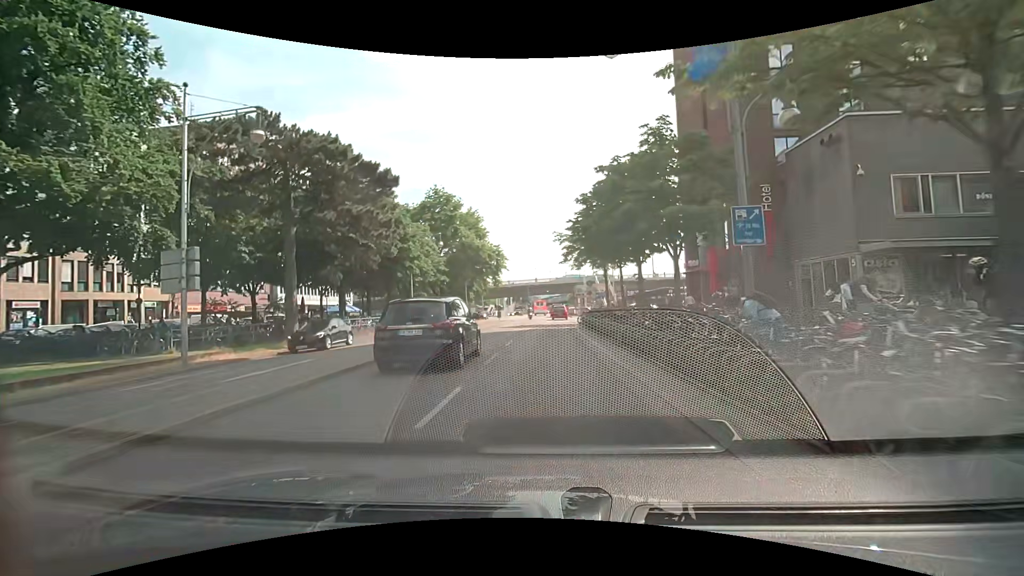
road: primary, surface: asphalt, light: Day
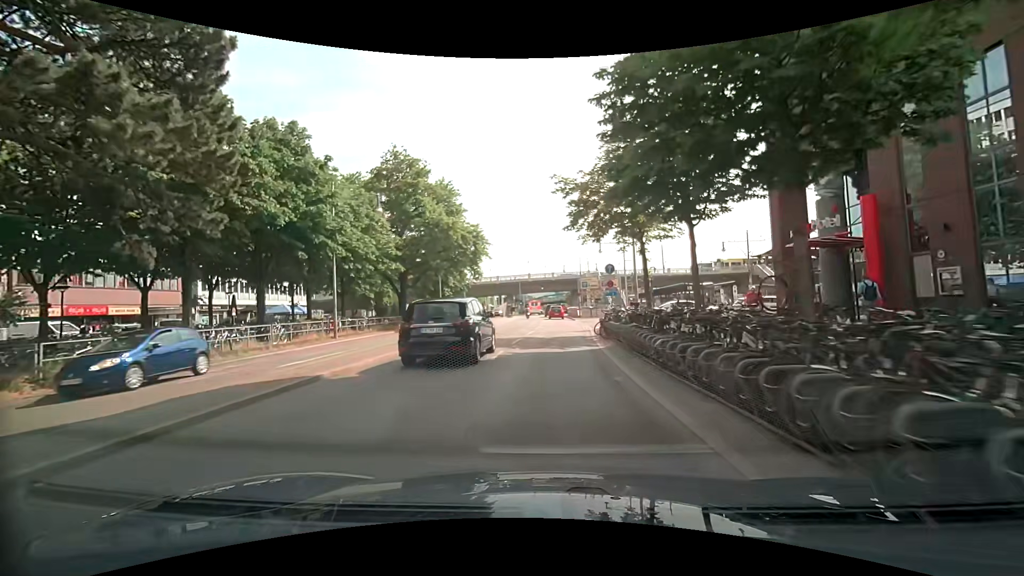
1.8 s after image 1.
(+0.1, +17.1) m; +1°
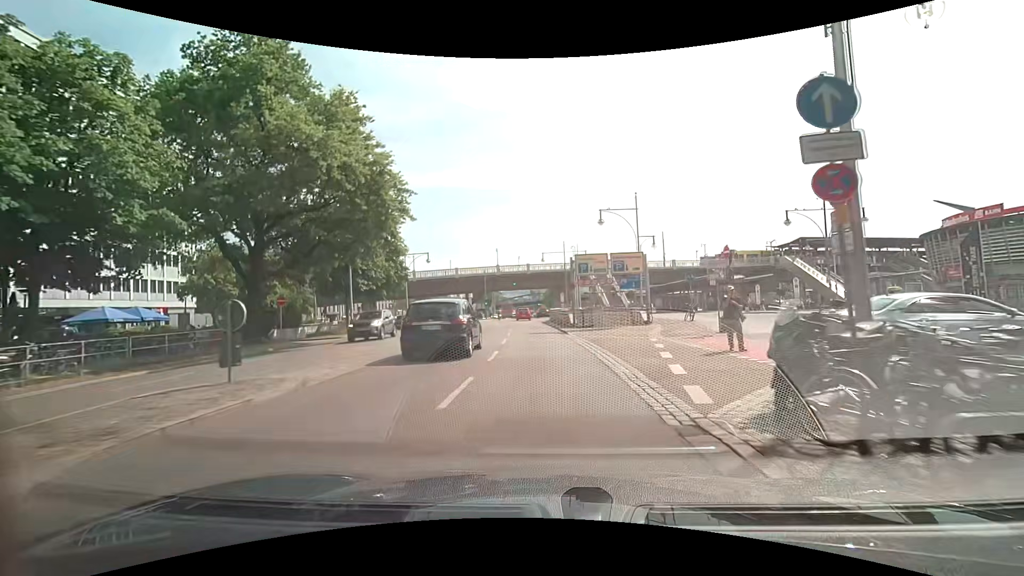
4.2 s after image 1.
(+0.2, +23.9) m; +2°
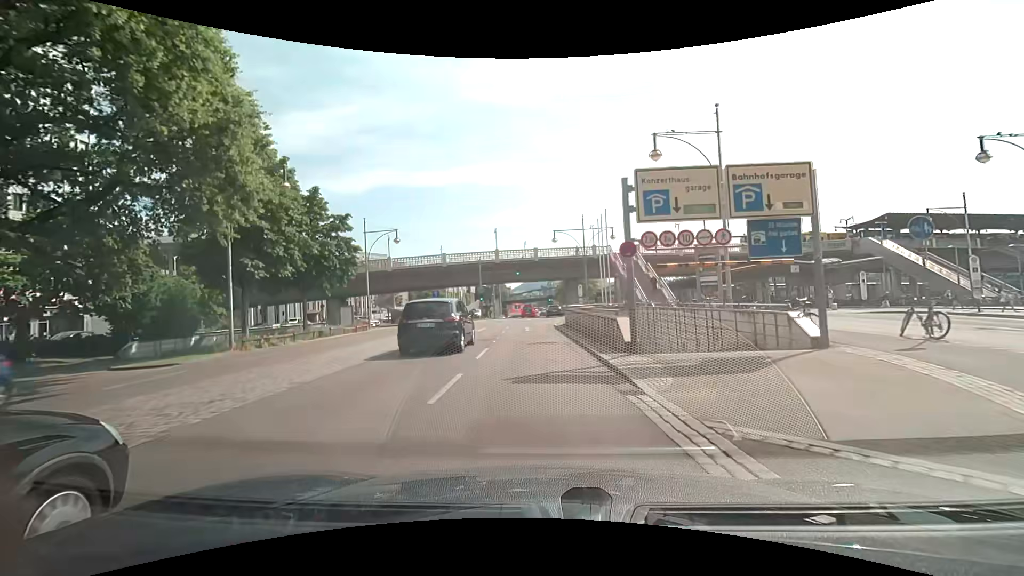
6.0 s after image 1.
(+0.1, +17.7) m; -1°
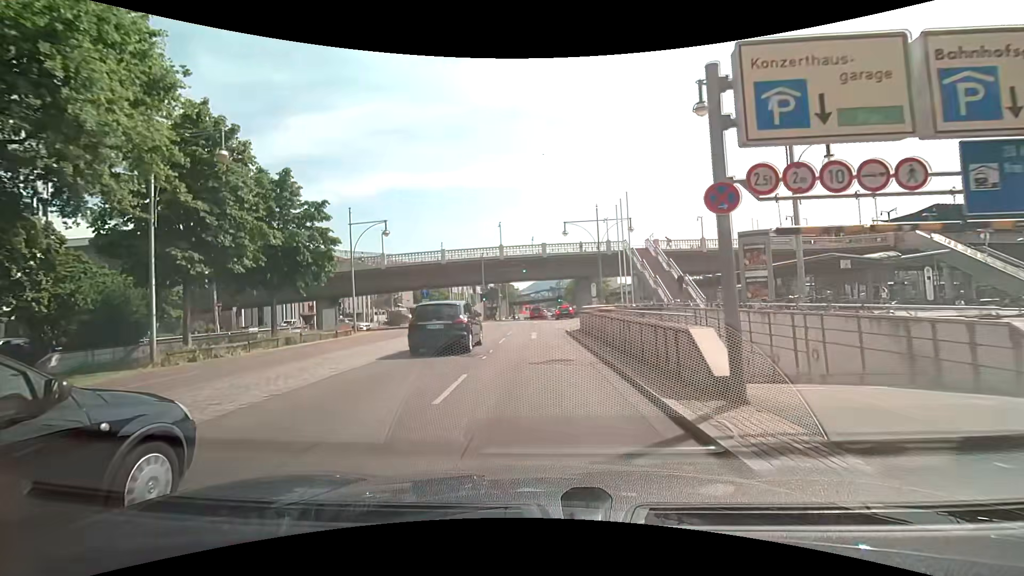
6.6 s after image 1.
(0.0, +5.8) m; -1°
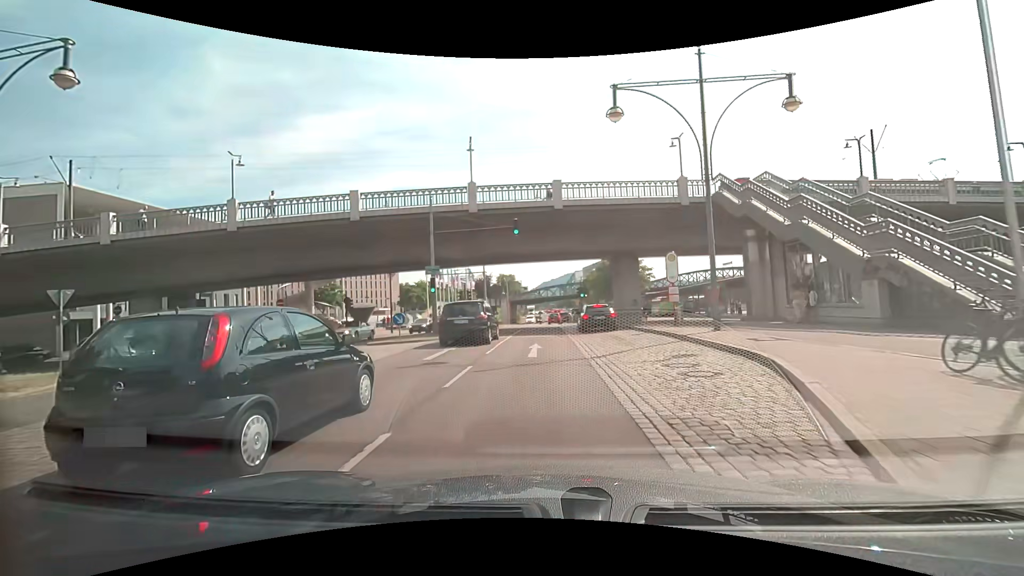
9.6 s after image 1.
(-0.2, +28.8) m; -2°
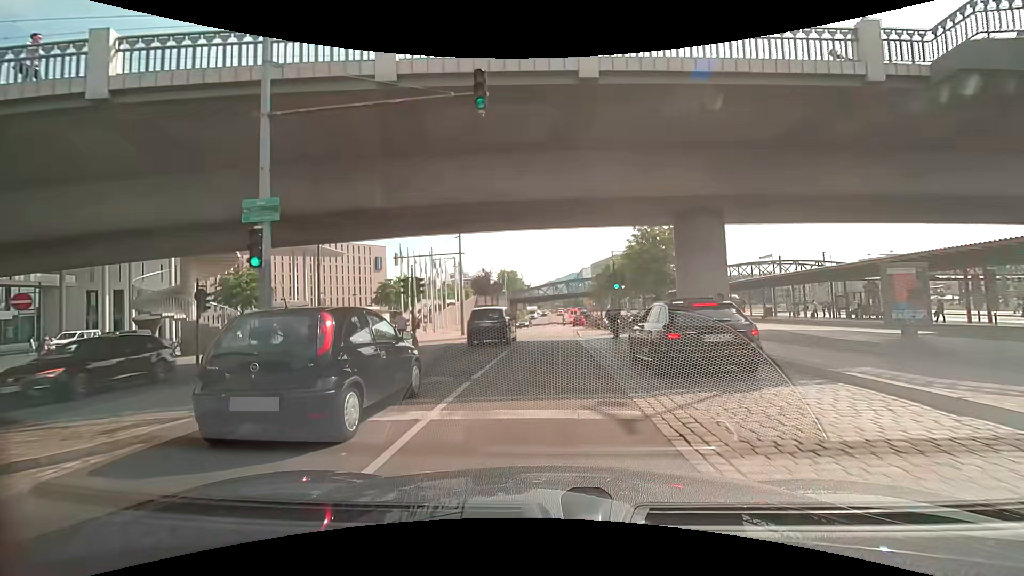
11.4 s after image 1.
(0.0, +17.0) m; 0°
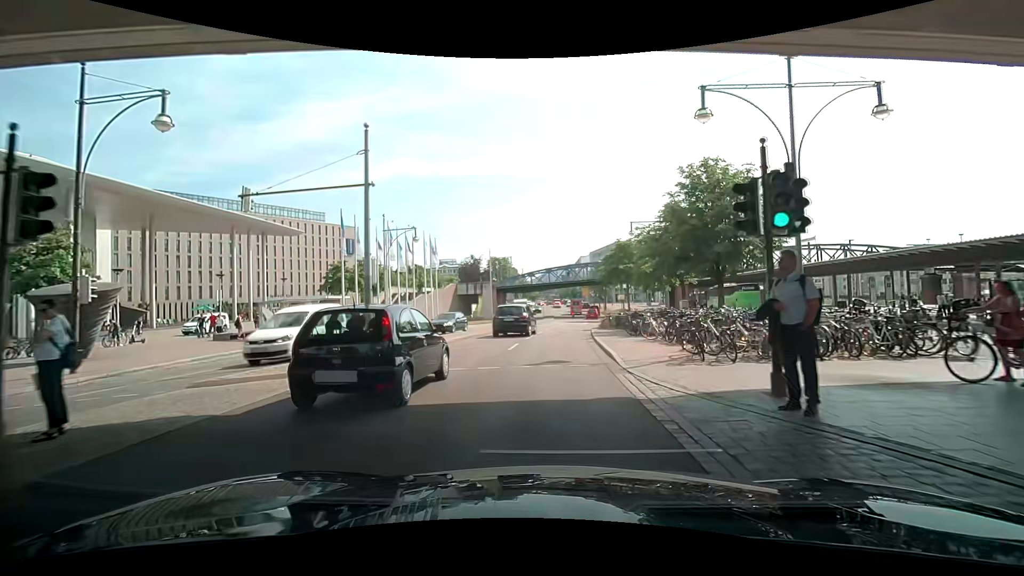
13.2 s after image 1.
(+0.1, +17.0) m; +1°
(0, +10) (+1, +20) (+1, +30) (+2, +40) (+3, +50) (+4, +60) (+6, +70) (+7, +80) (+7, +90) (+8, +100) m
